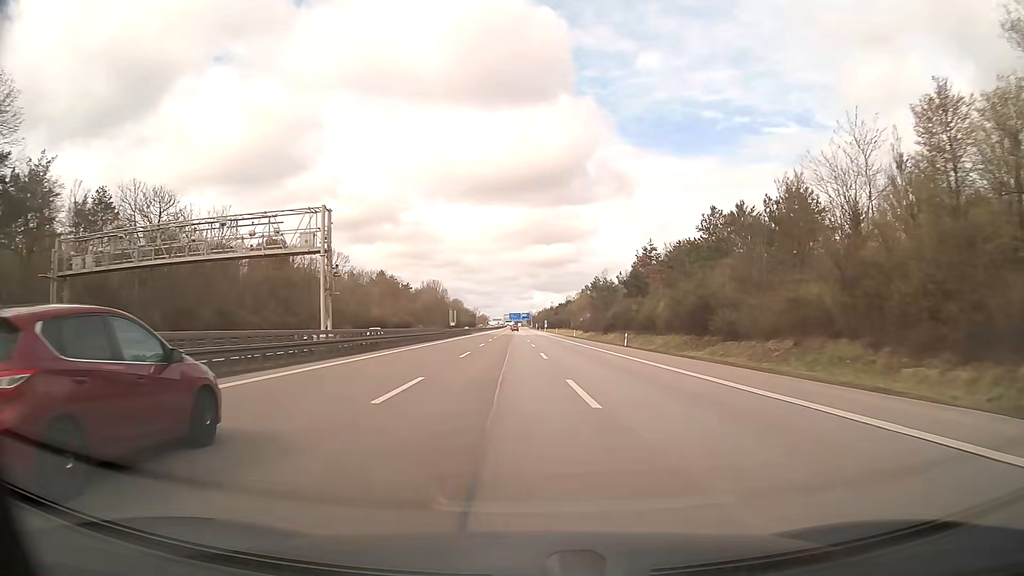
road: motorway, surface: asphalt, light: Day
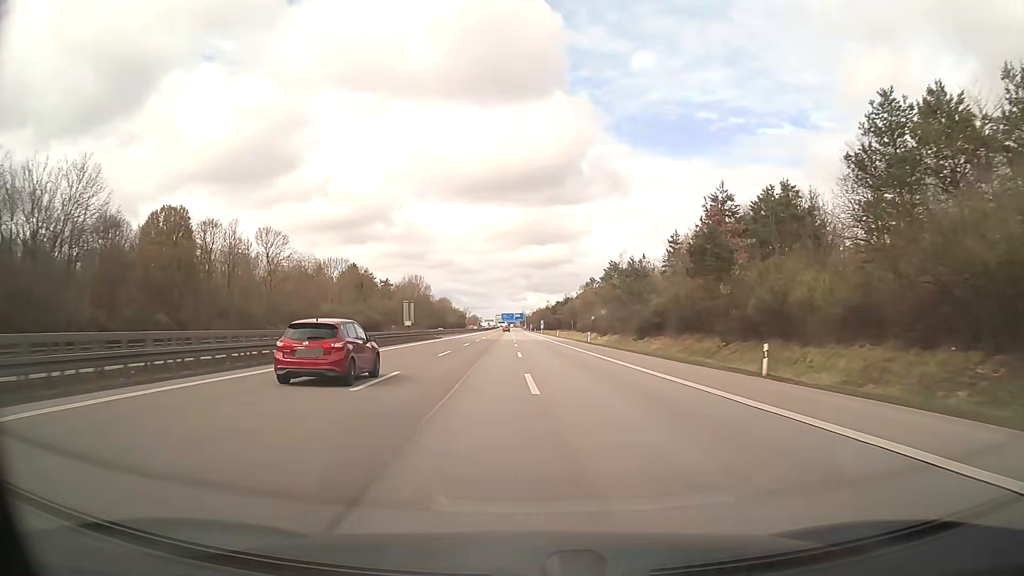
(+0.2, +33.8) m; +1°
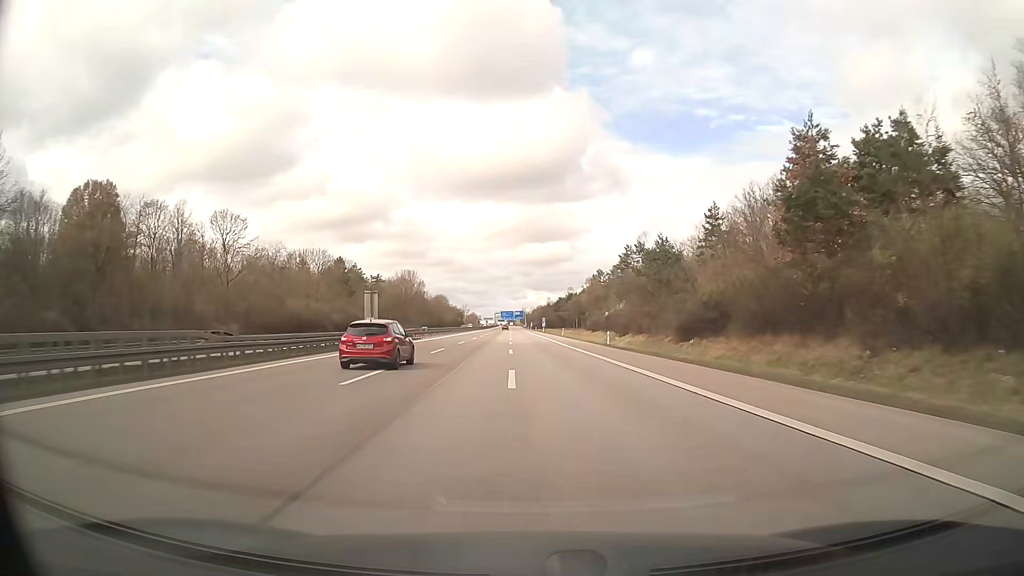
(0.0, +16.9) m; 0°
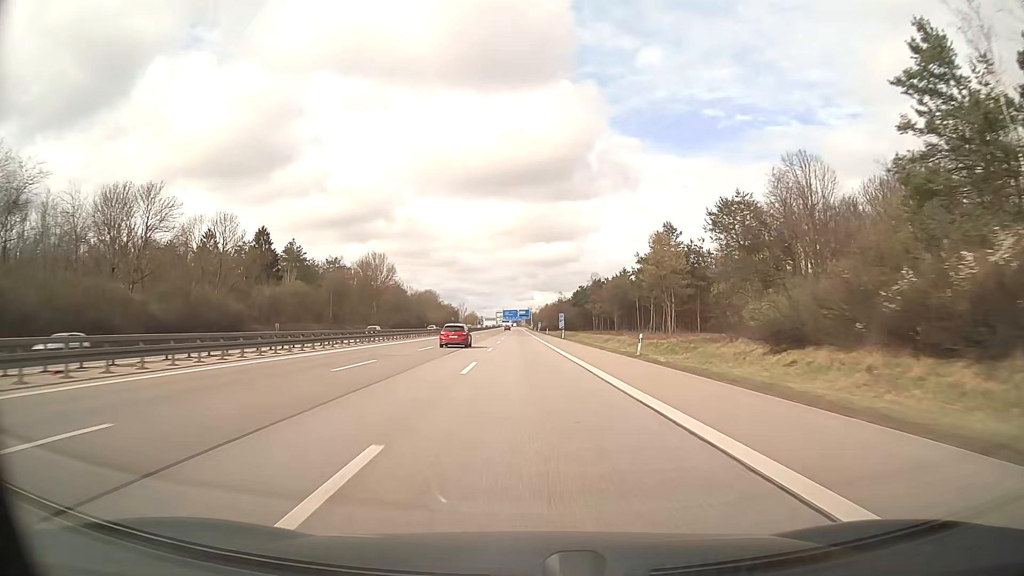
(-0.1, +67.7) m; 0°
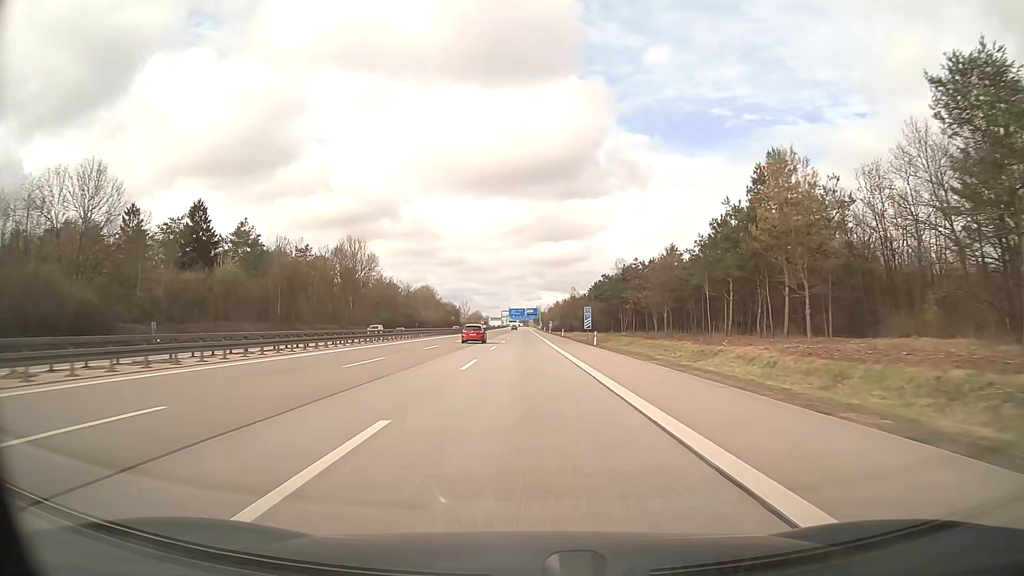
(-0.1, +33.9) m; -1°
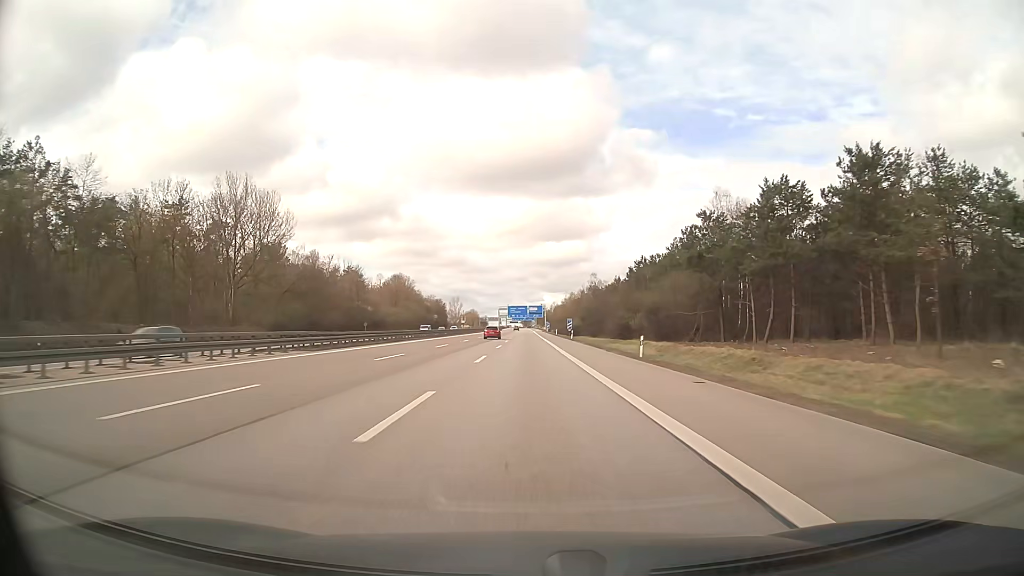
(-0.3, +67.7) m; 0°
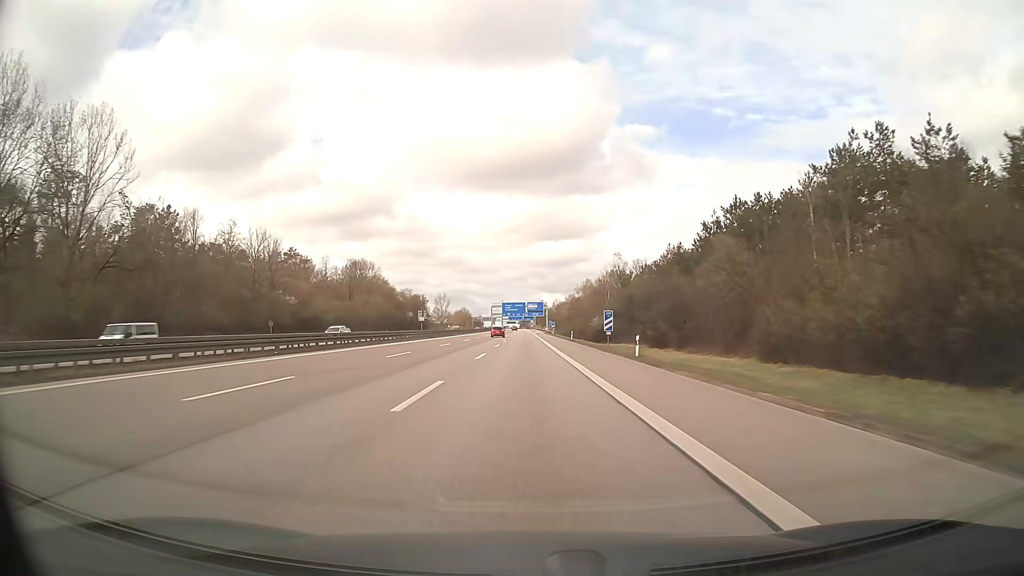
(+0.1, +50.8) m; 0°
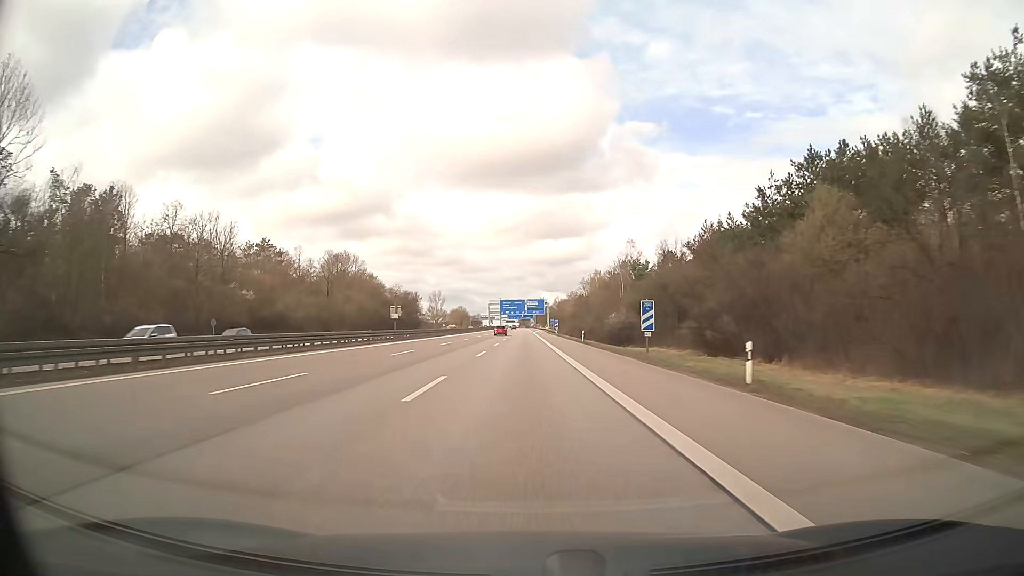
(0.0, +16.9) m; 0°
(0, +10) (0, +20) (0, +30) (0, +40) (0, +50) (0, +60) (0, +70) (0, +80) (0, +90) (-1, +100) m
